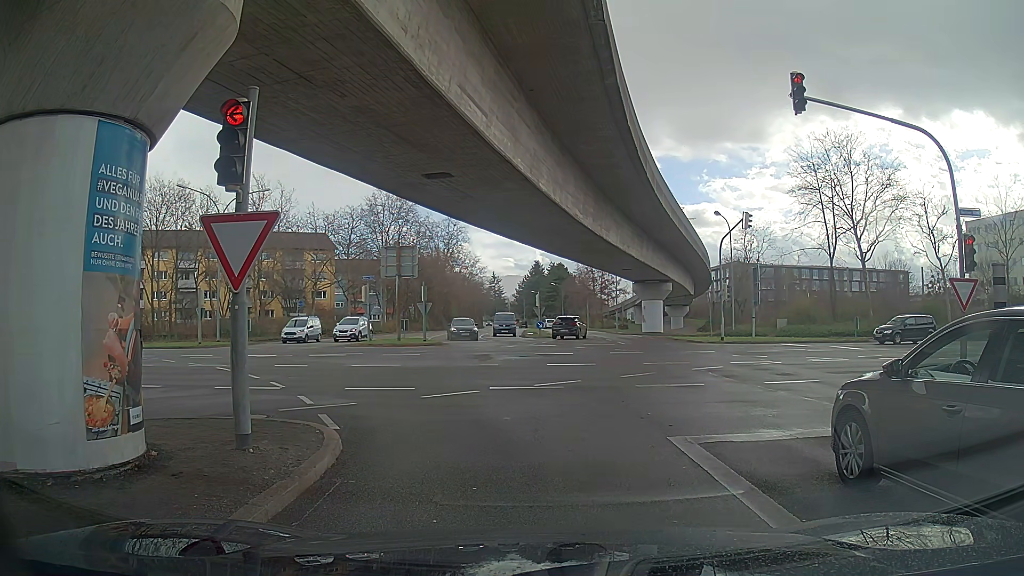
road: tertiary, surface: asphalt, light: Day
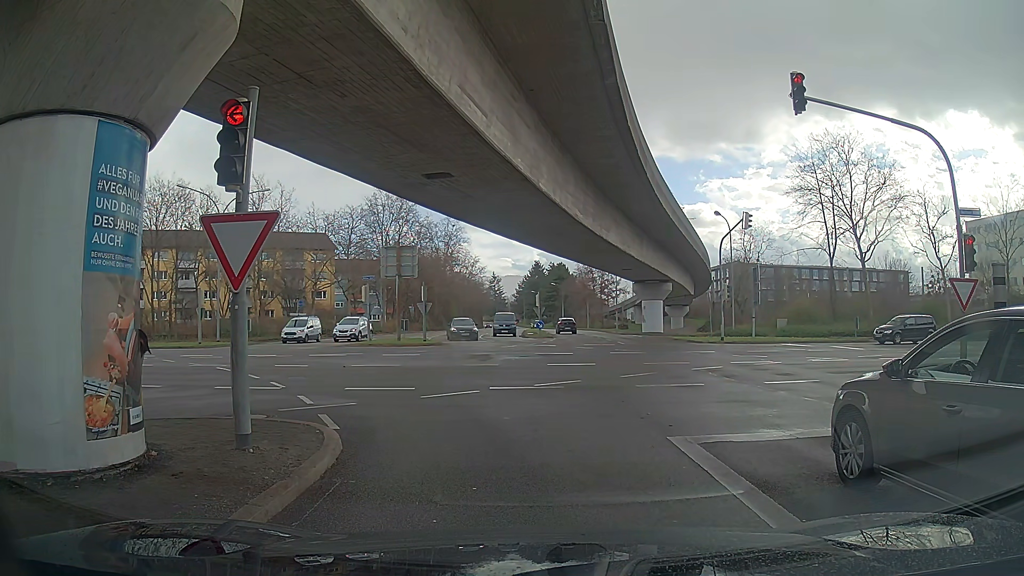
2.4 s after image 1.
(0.0, 0.0) m; 0°
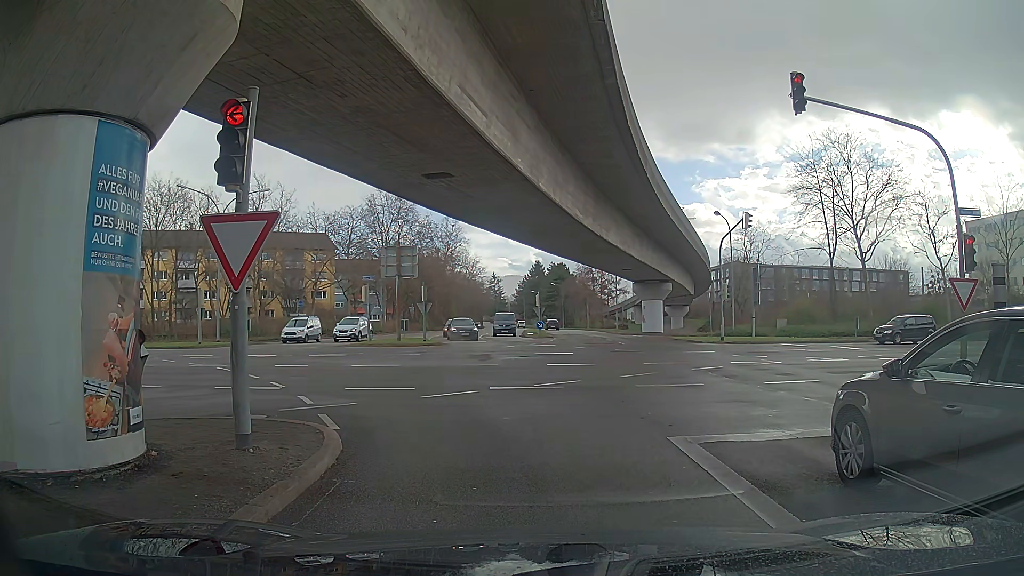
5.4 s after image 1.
(0.0, 0.0) m; 0°
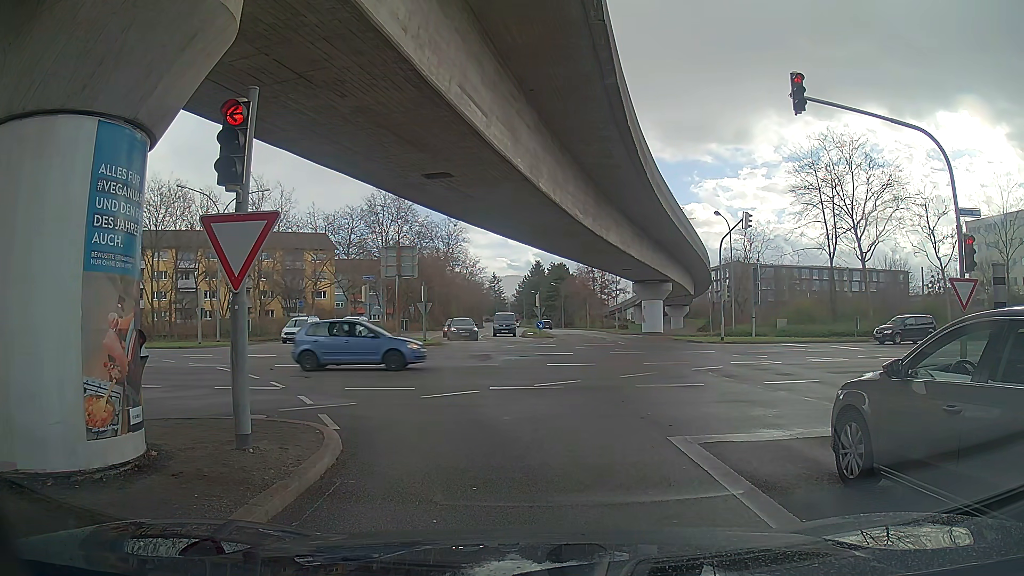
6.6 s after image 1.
(0.0, 0.0) m; 0°
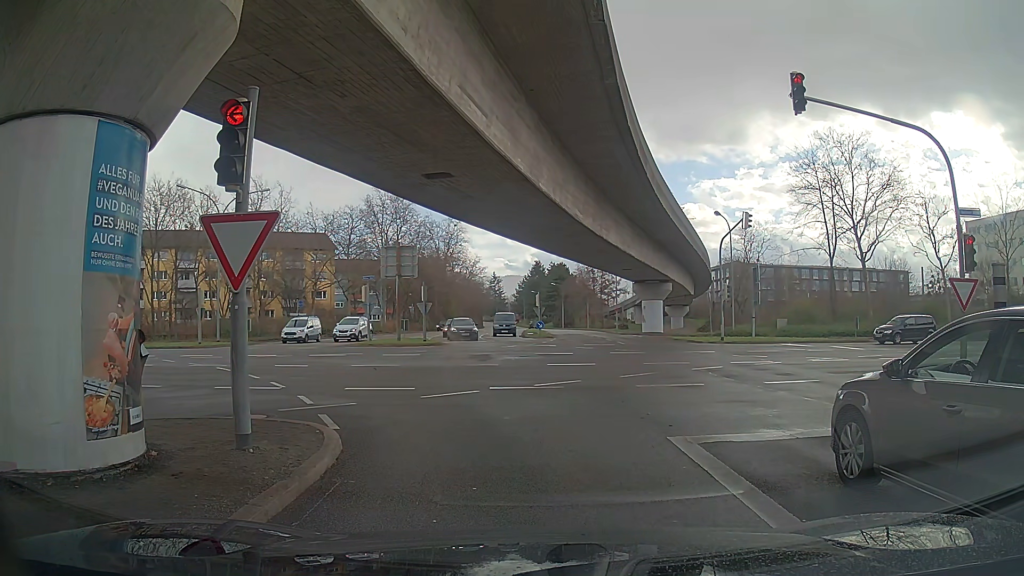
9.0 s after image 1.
(0.0, 0.0) m; 0°
(-1, +10) (-5, +19) (-12, +26) (-21, +30) (-31, +31) (-41, +31) (-51, +31) (-61, +31) (-71, +31) (-81, +31) m
